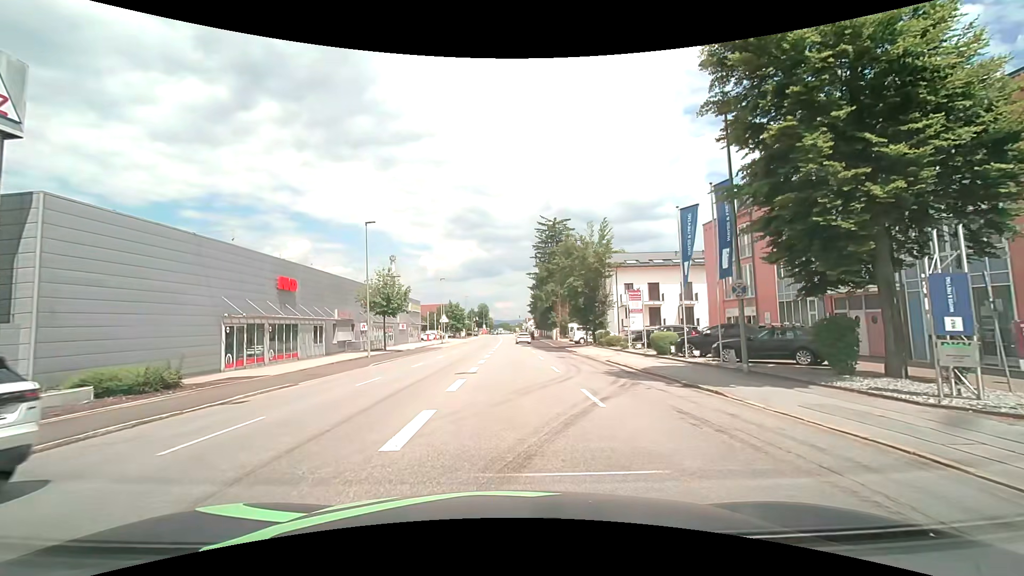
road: tertiary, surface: asphalt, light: Day
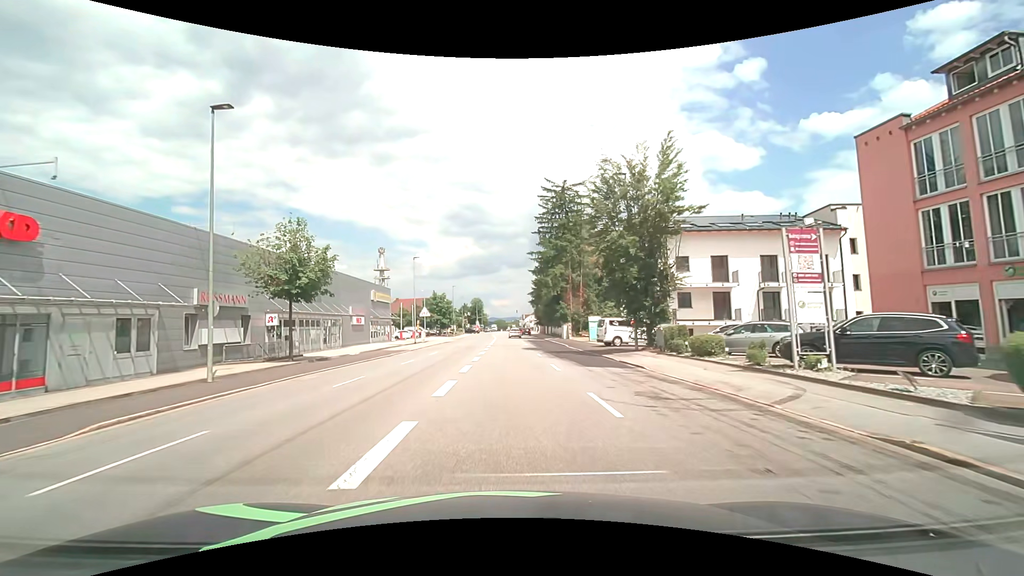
(+0.2, +20.4) m; +1°
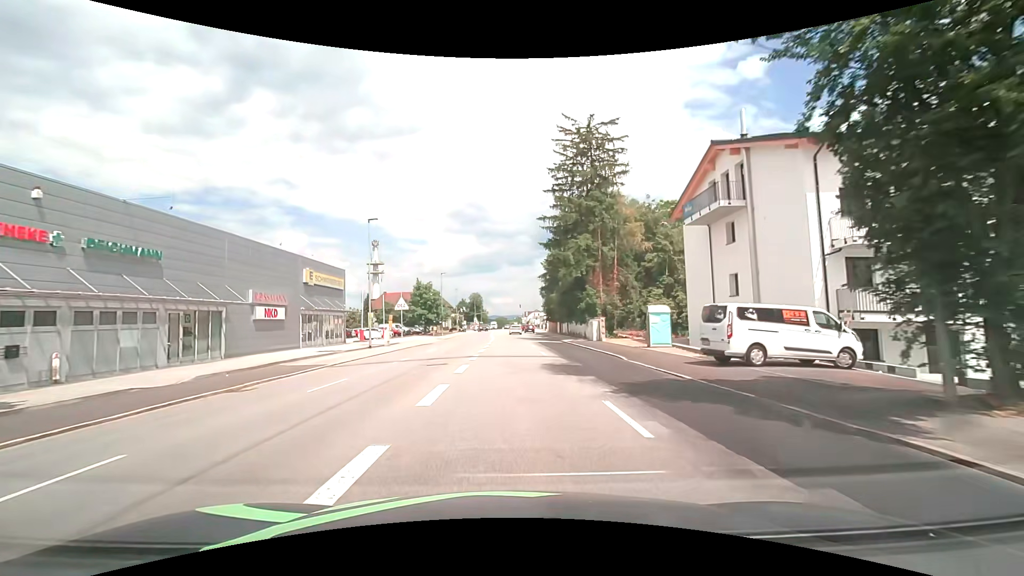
(0.0, +19.9) m; 0°
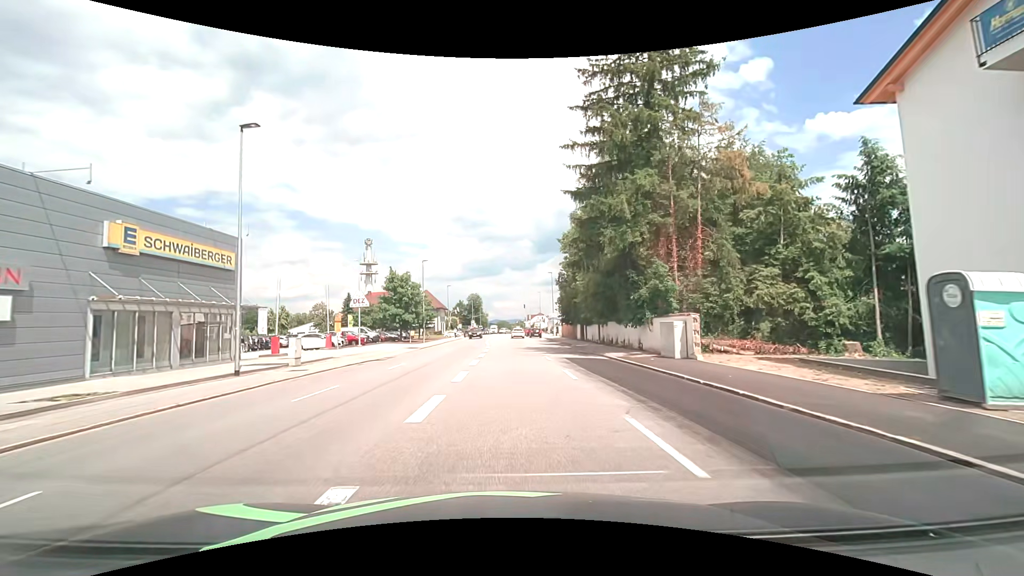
(-0.1, +19.4) m; -1°
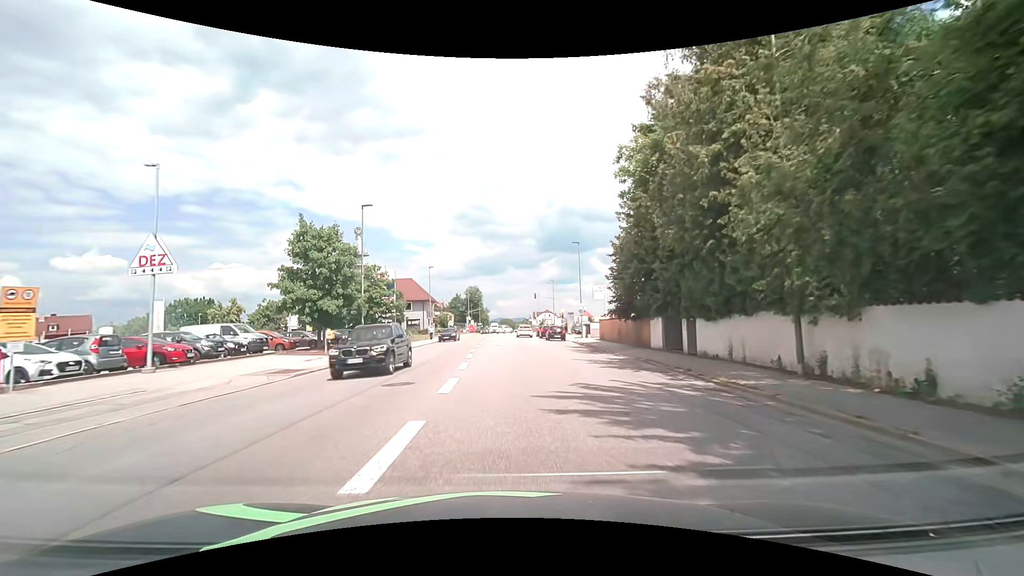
(+0.1, +27.3) m; 0°
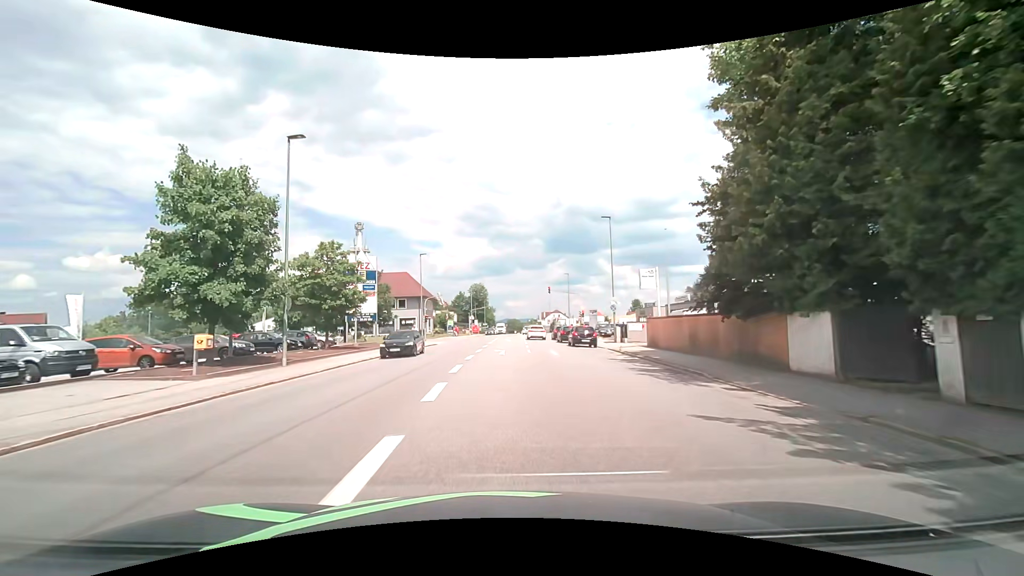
(-0.1, +12.9) m; -1°
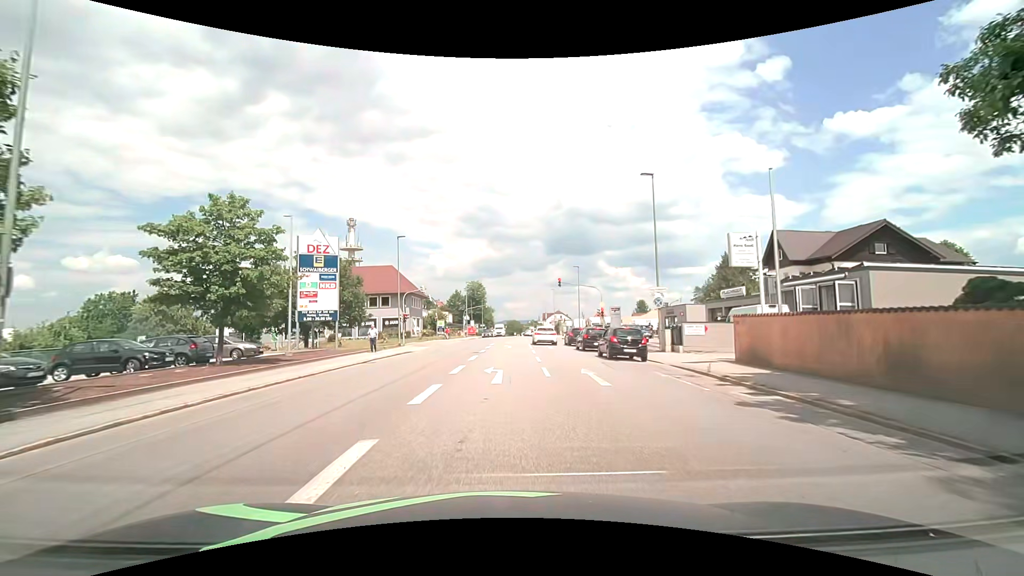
(0.0, +12.0) m; +1°
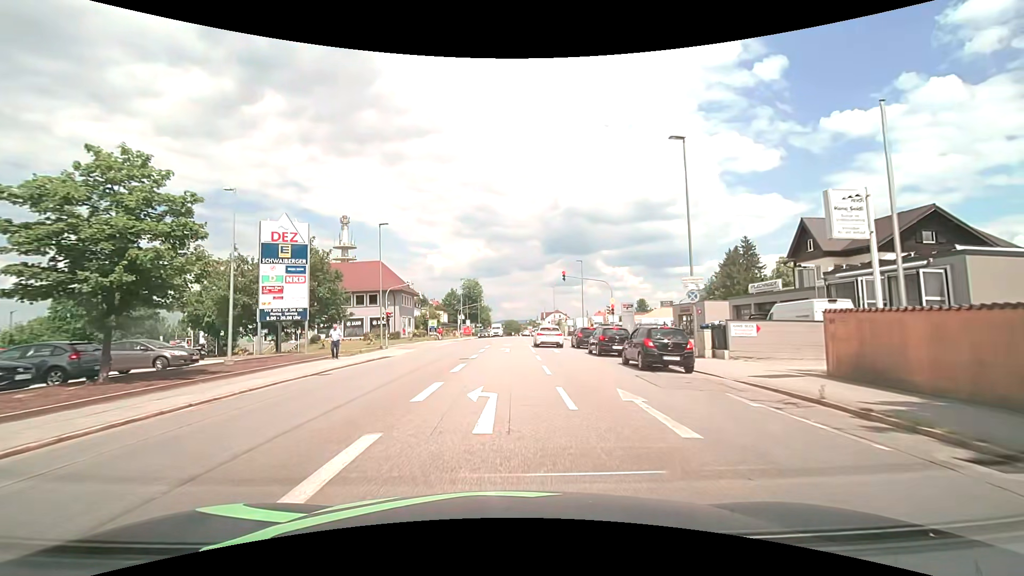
(0.0, +5.6) m; 0°
(0, +10) (0, +20) (0, +30) (0, +40) (0, +50) (-4, +59) (-13, +61) (-23, +61) (-33, +61) (-43, +61) m
